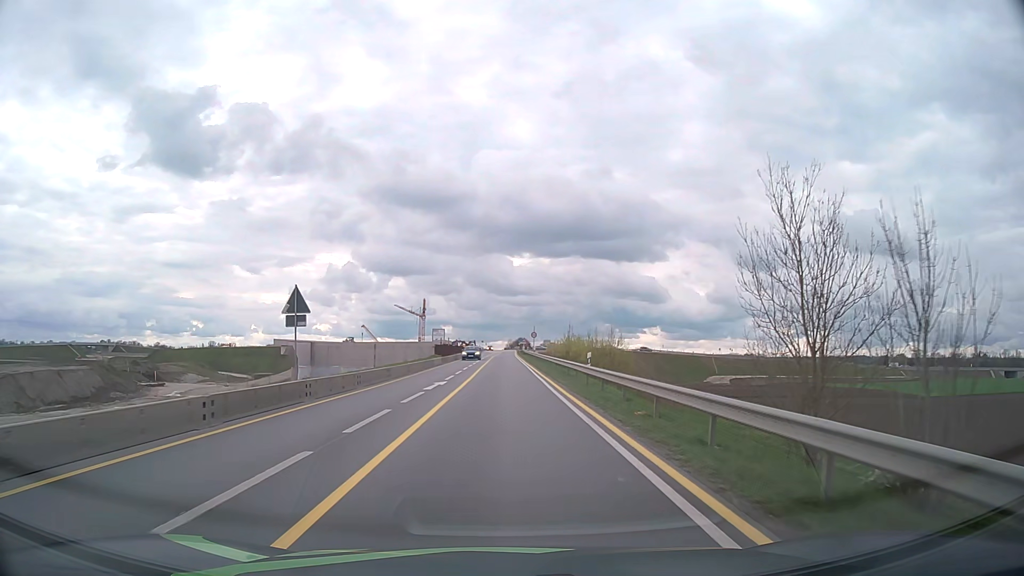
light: Day
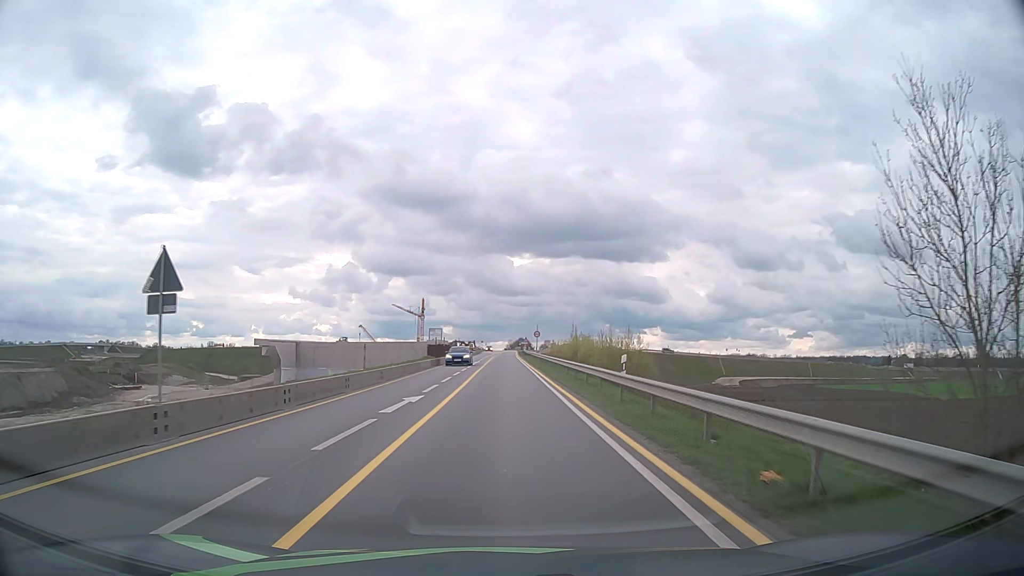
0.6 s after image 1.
(0.0, +7.7) m; 0°
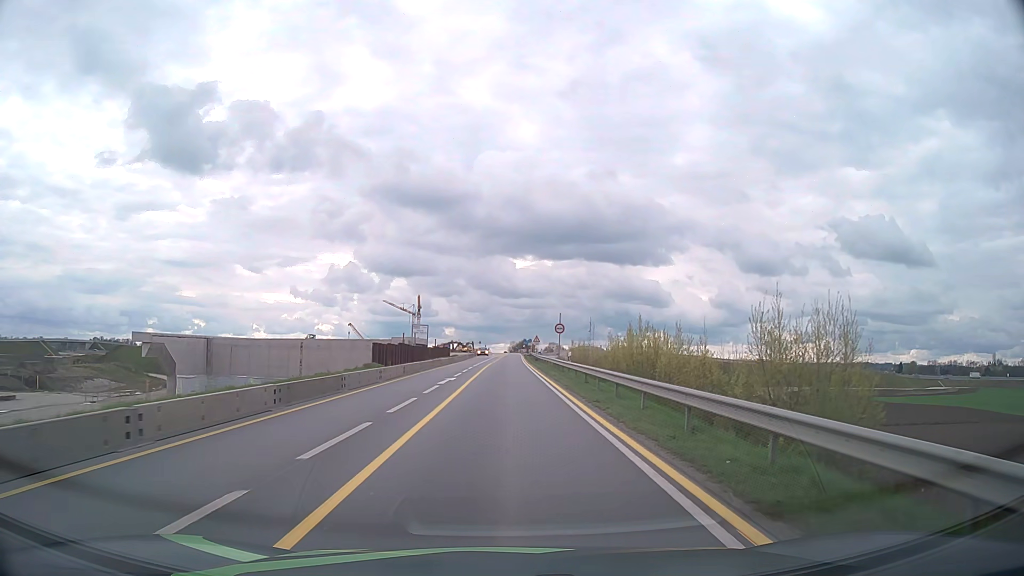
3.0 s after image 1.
(-0.1, +30.9) m; 0°
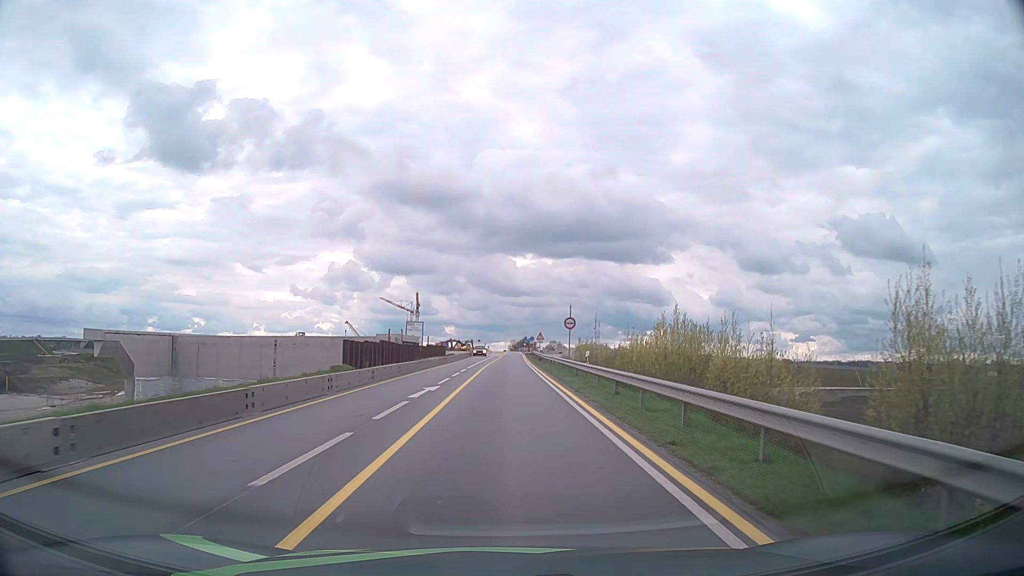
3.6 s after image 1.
(0.0, +7.7) m; 0°
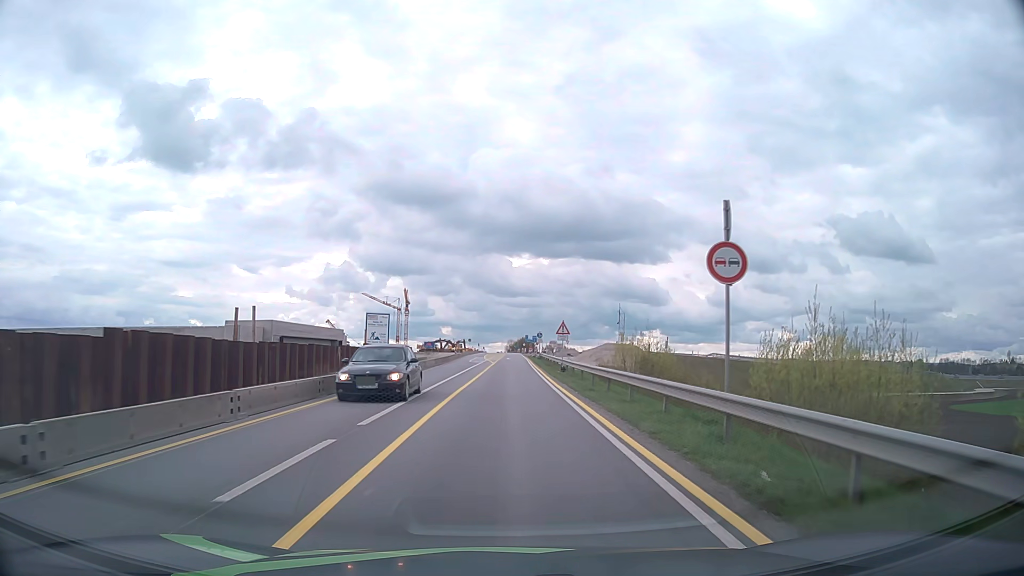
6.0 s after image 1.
(+0.1, +30.6) m; 0°
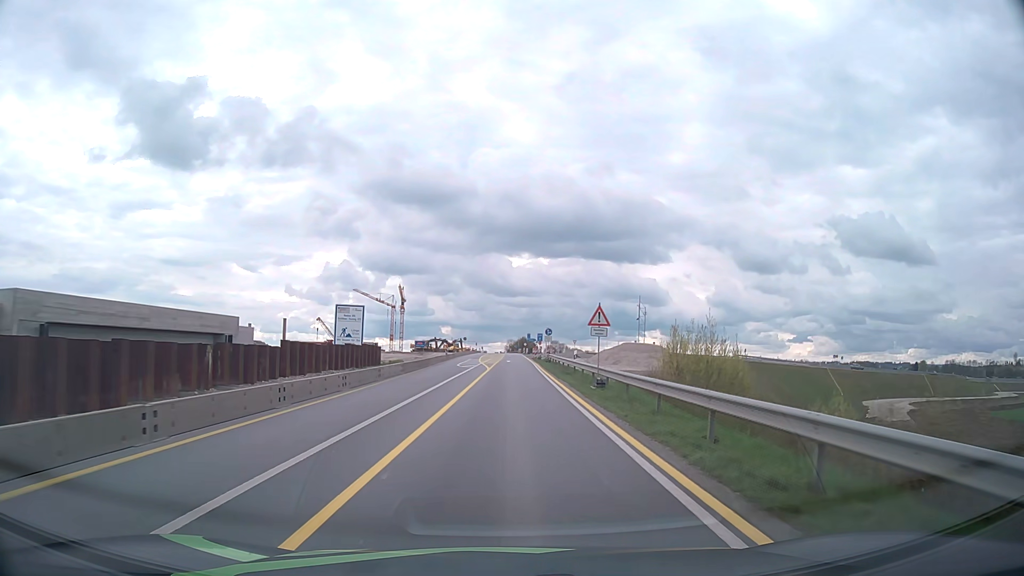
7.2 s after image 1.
(0.0, +15.2) m; 0°
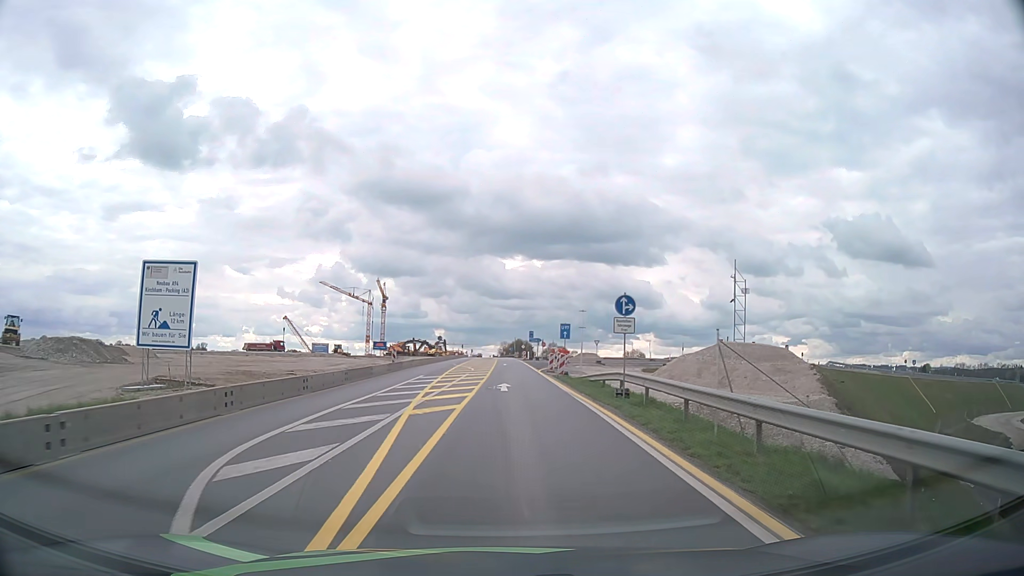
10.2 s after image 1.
(+0.1, +38.0) m; +1°
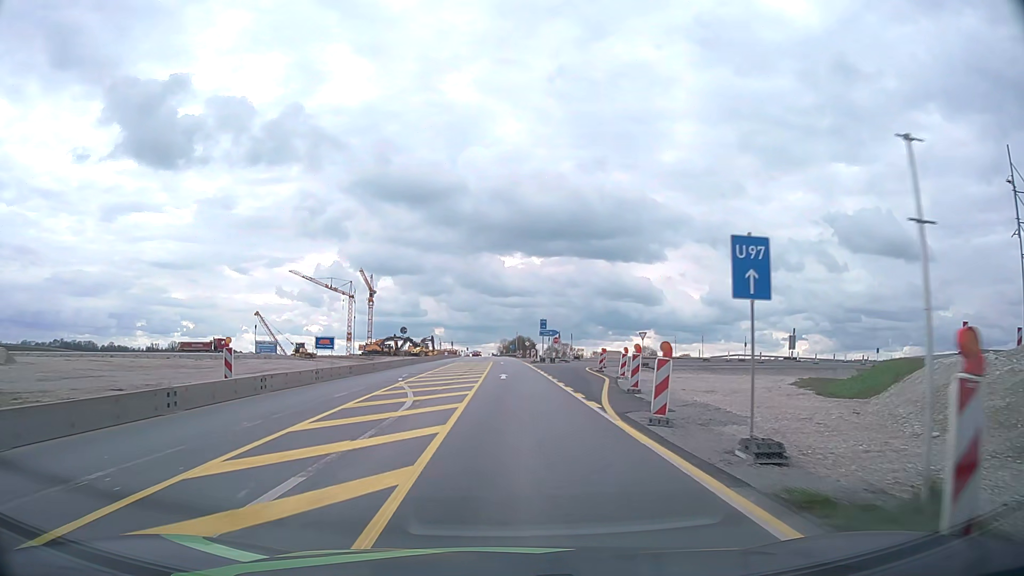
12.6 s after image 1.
(+0.1, +30.3) m; 0°
(0, +10) (0, +20) (0, +30) (0, +40) (0, +50) (0, +60) (0, +70) (0, +80) (0, +90) (0, +100) m
